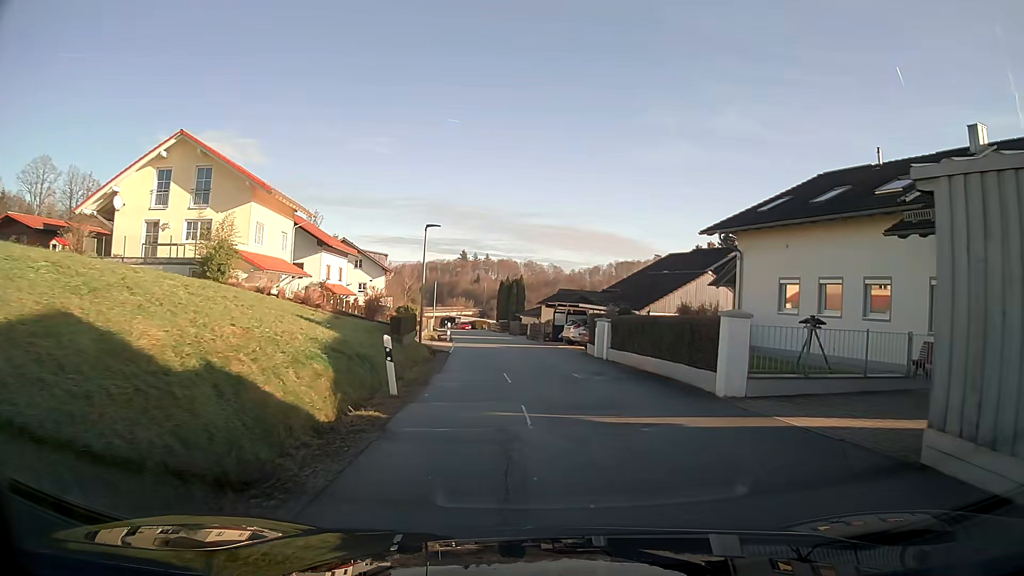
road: residential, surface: asphalt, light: Day
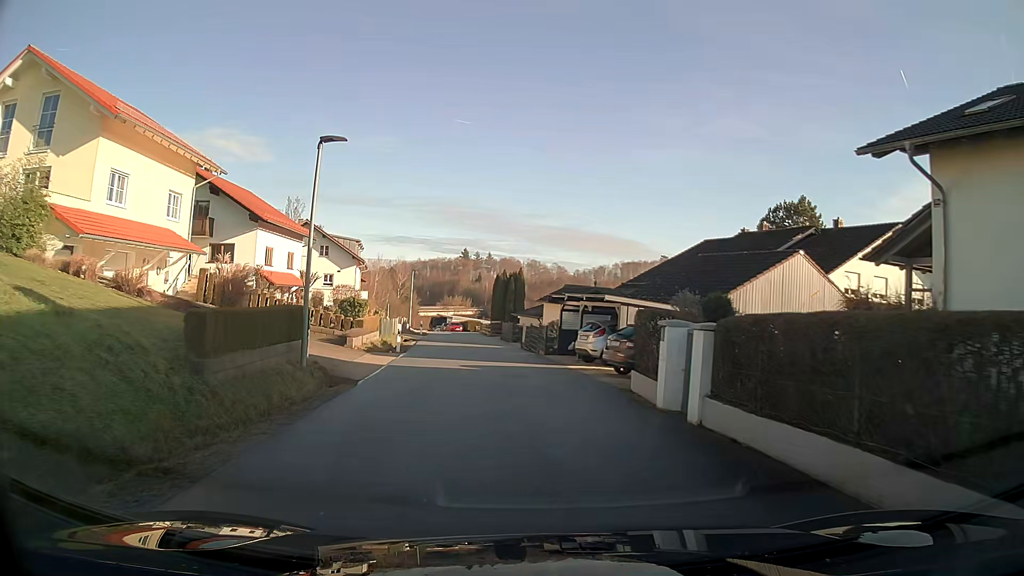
(-0.1, +13.8) m; -2°
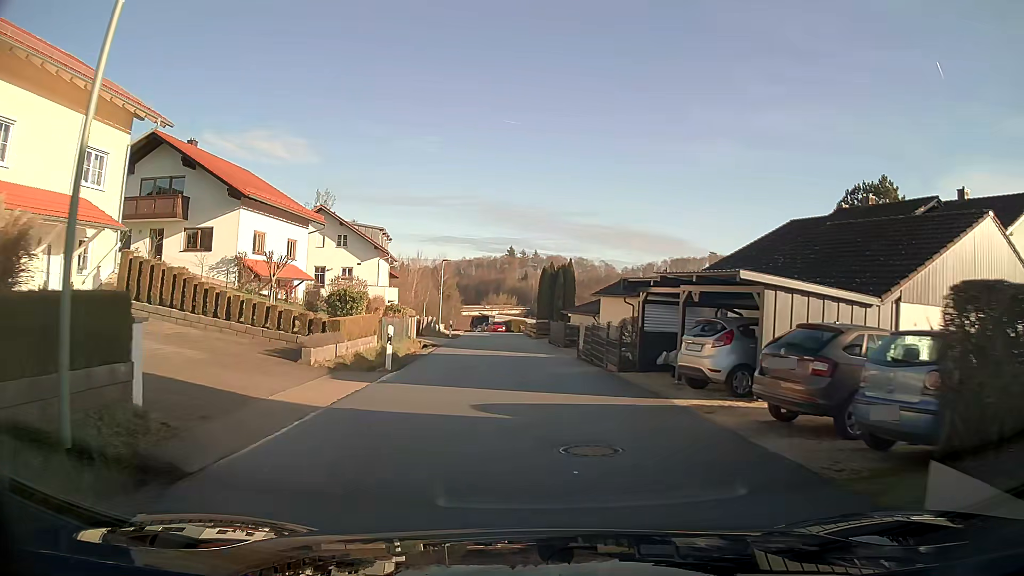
(-0.3, +9.3) m; -3°
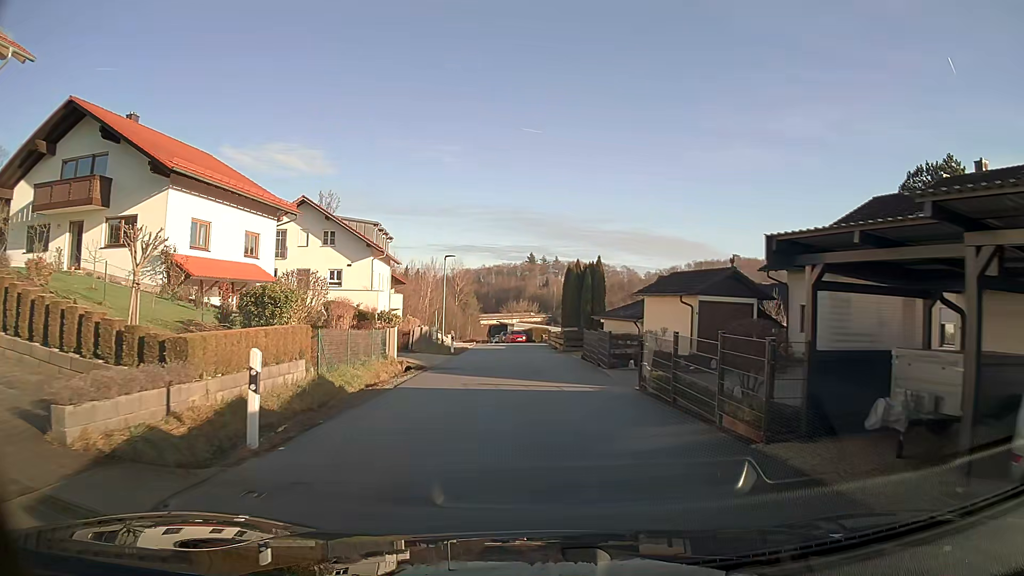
(-0.2, +9.3) m; -2°
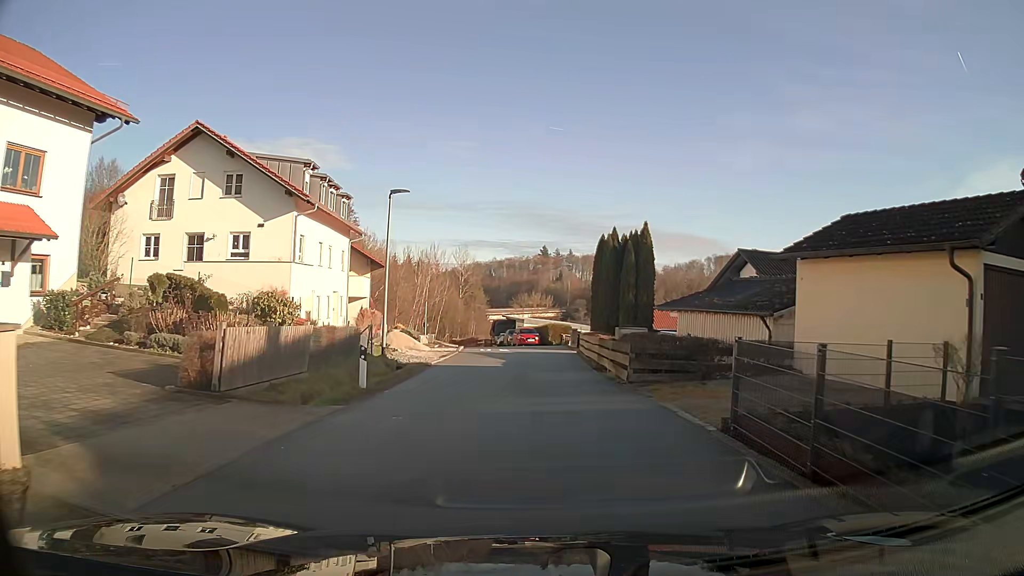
(-0.2, +18.5) m; -1°
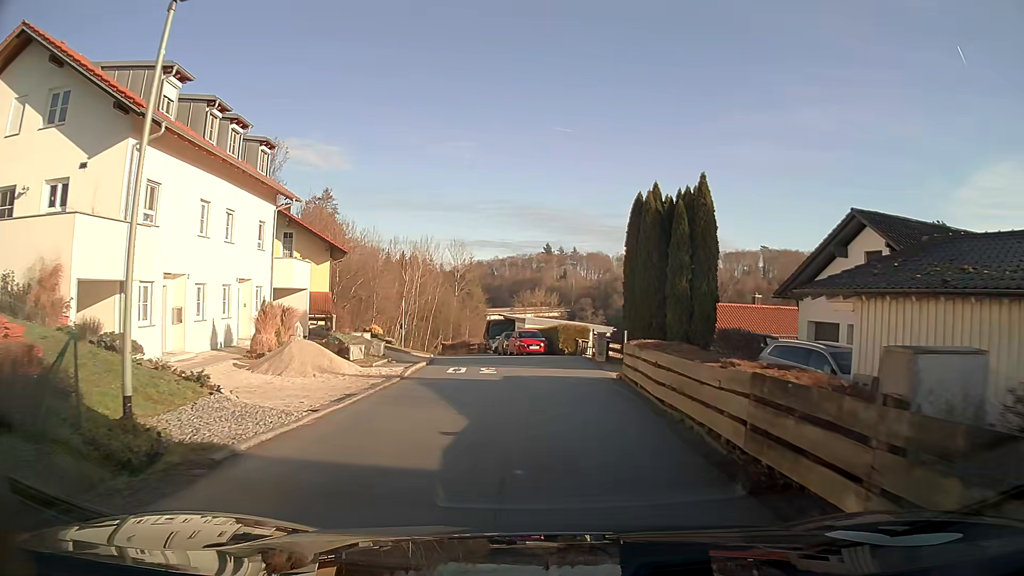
(0.0, +13.9) m; 0°
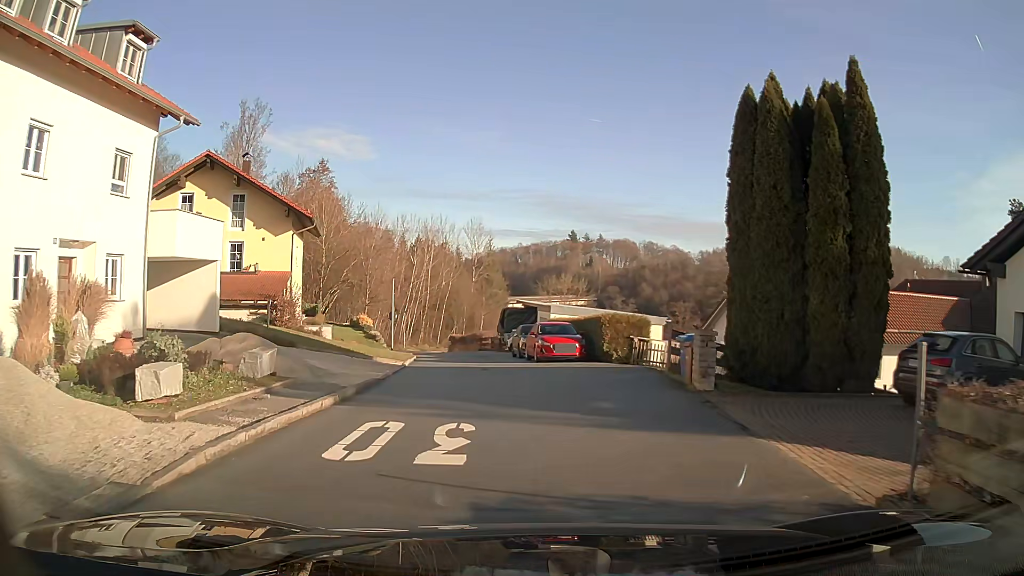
(-0.2, +12.5) m; -3°
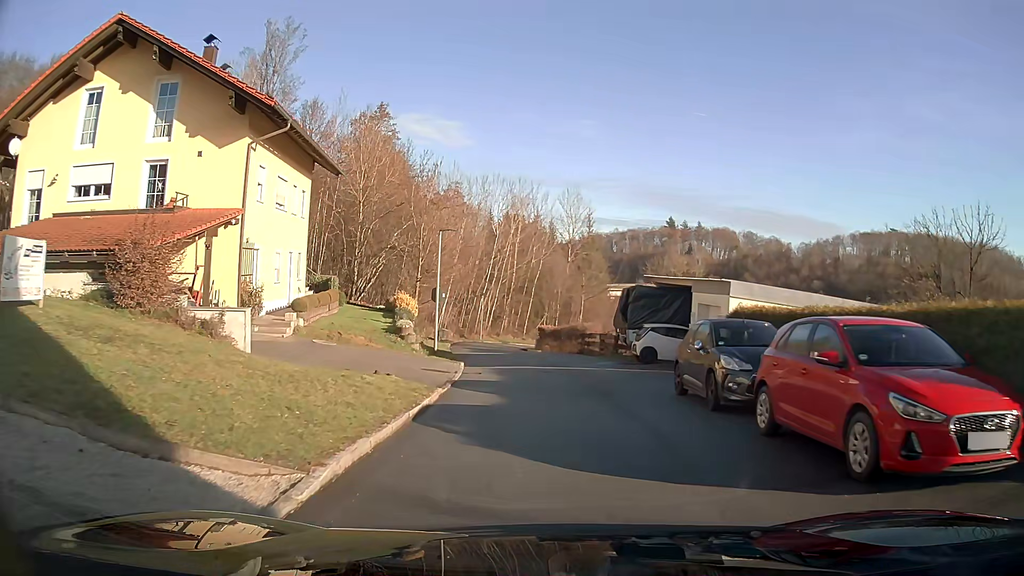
(-1.5, +18.4) m; -6°
(0, +10) (0, +20) (-1, +30) (-1, +40) (-2, +50) (-3, +60) (-1, +70) (+3, +79) (+8, +88) (+12, +97) m
